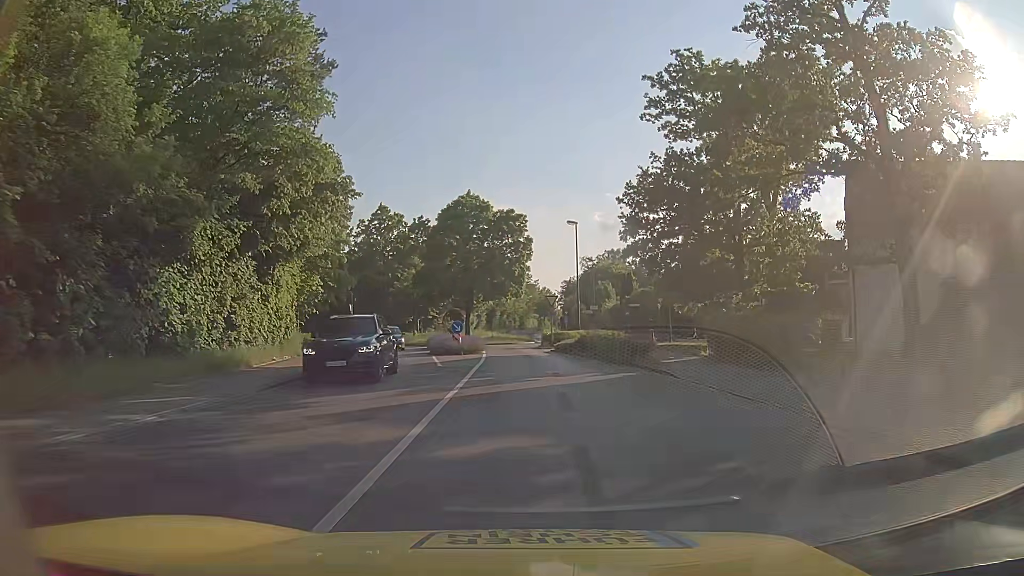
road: tertiary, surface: asphalt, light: Day
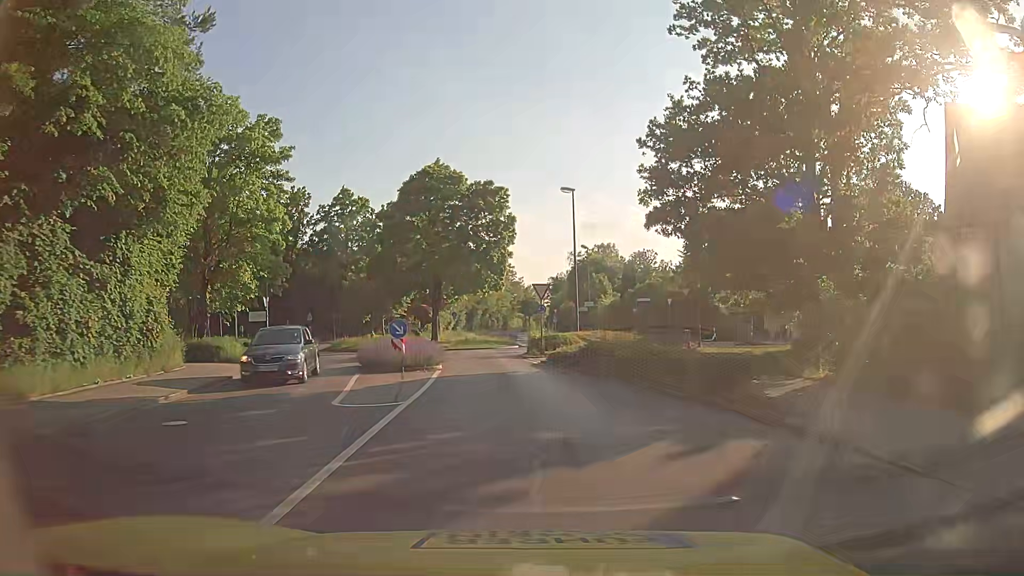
(+0.3, +11.0) m; +1°
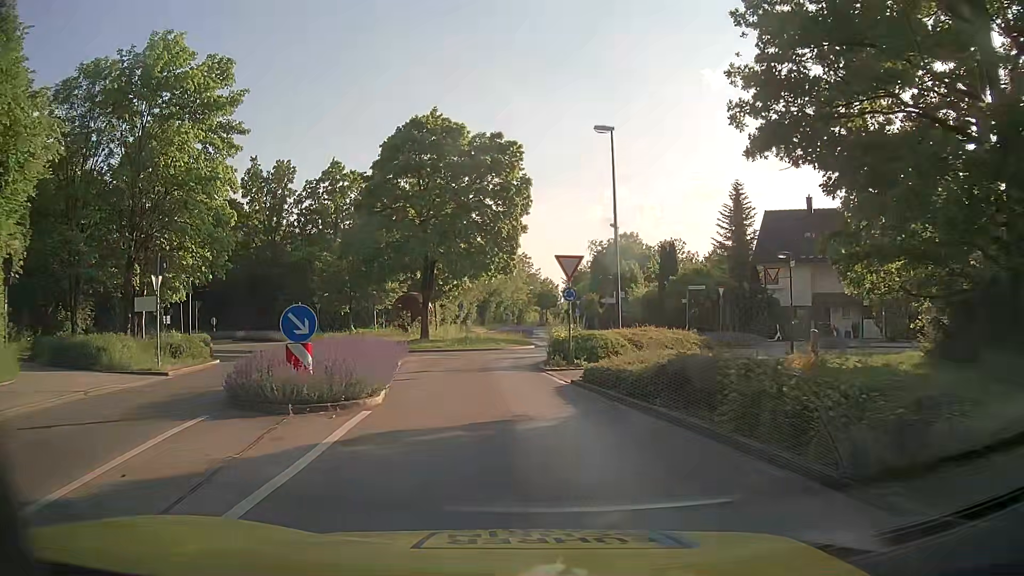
(0.0, +10.2) m; 0°
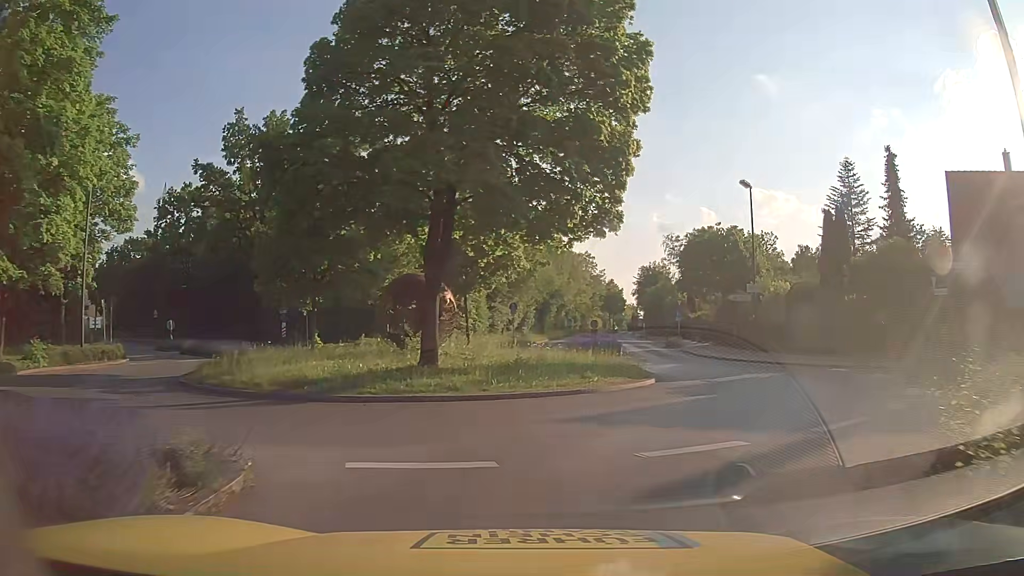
(-1.4, +17.8) m; -5°
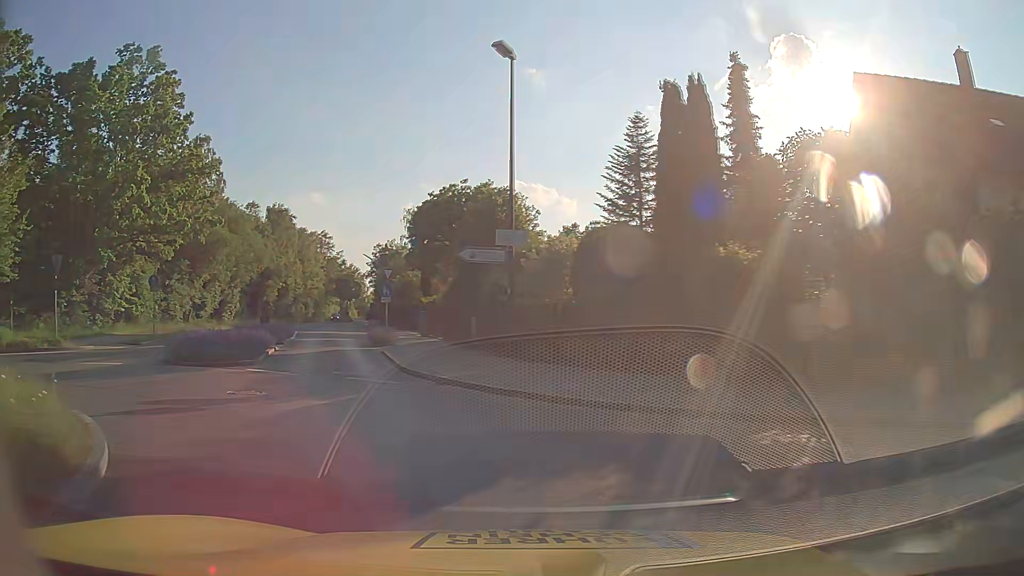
(+4.6, +15.5) m; +22°
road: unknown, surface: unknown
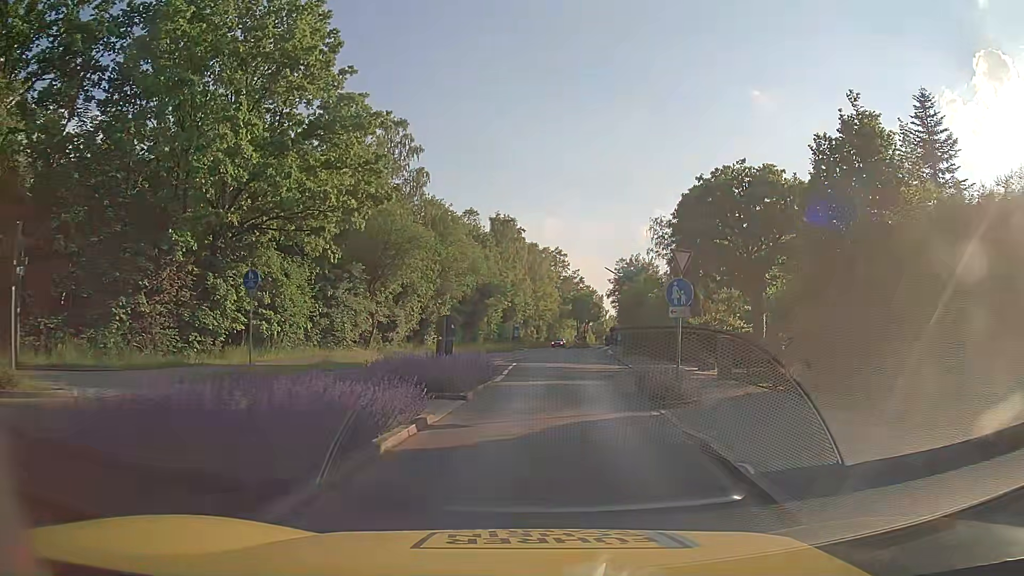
(-3.5, +13.3) m; -20°
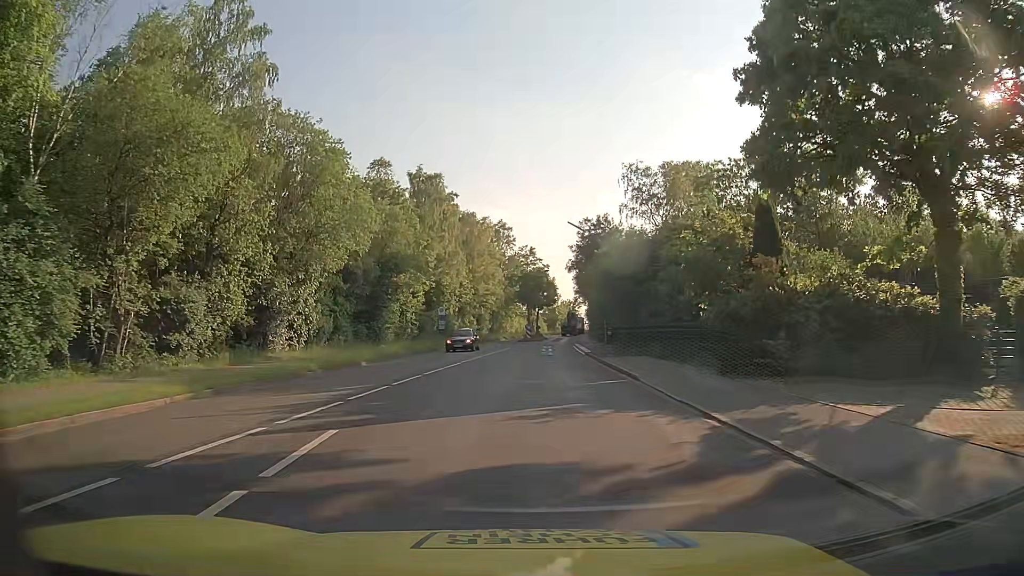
(+0.9, +22.9) m; +4°
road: tertiary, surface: asphalt
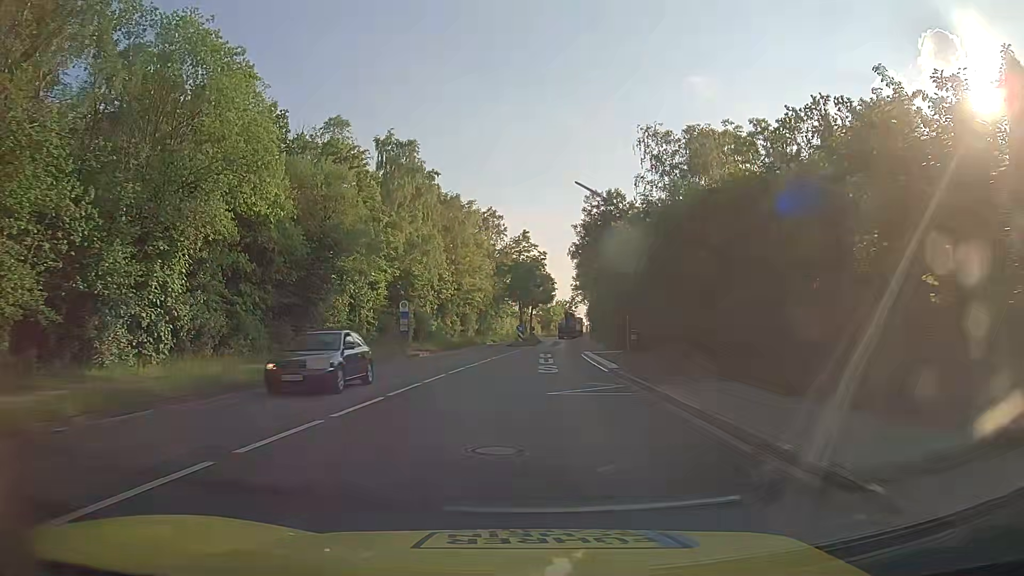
(0.0, +13.2) m; 0°
(0, +10) (0, +20) (0, +30) (+1, +40) (+2, +50) (+3, +60) (+3, +70) (+3, +80) (+3, +90) (+3, +100) m
